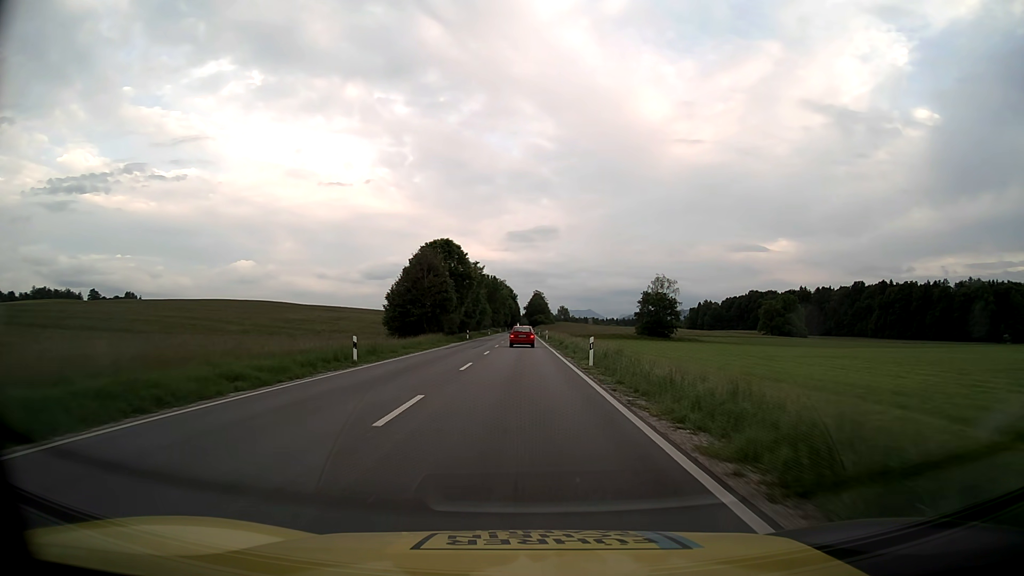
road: primary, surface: asphalt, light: Day
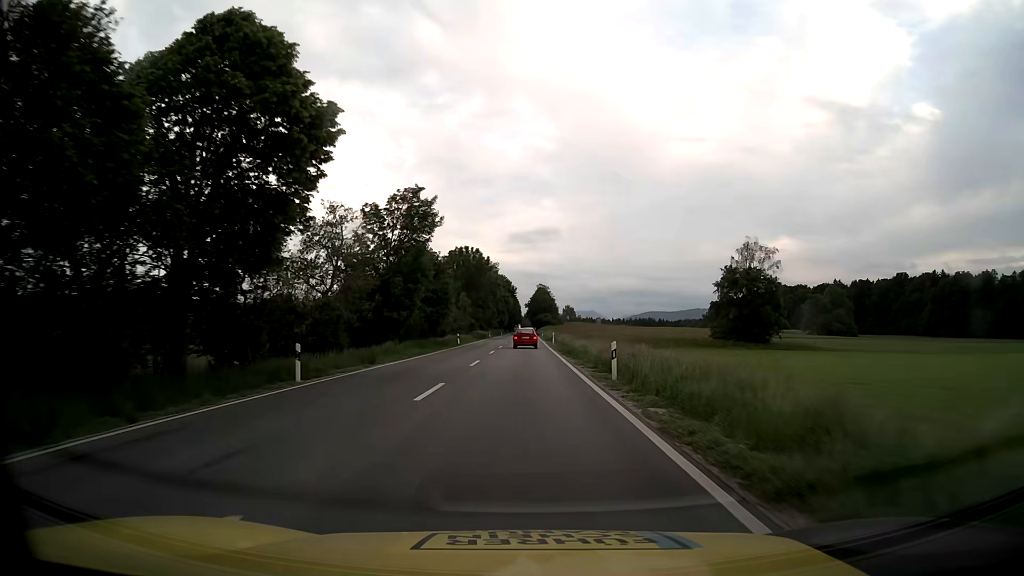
(0.0, +56.8) m; 0°
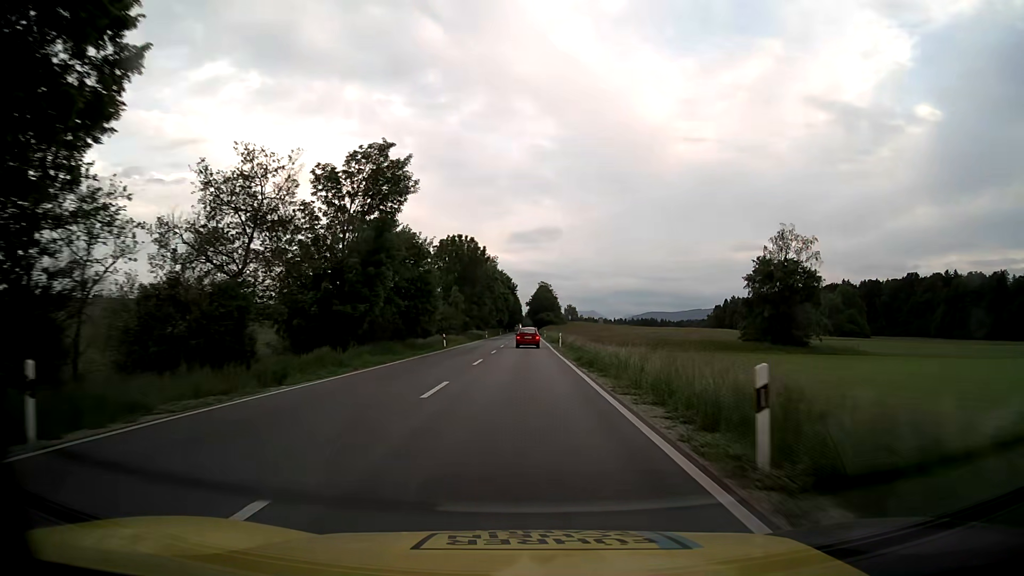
(0.0, +11.6) m; 0°
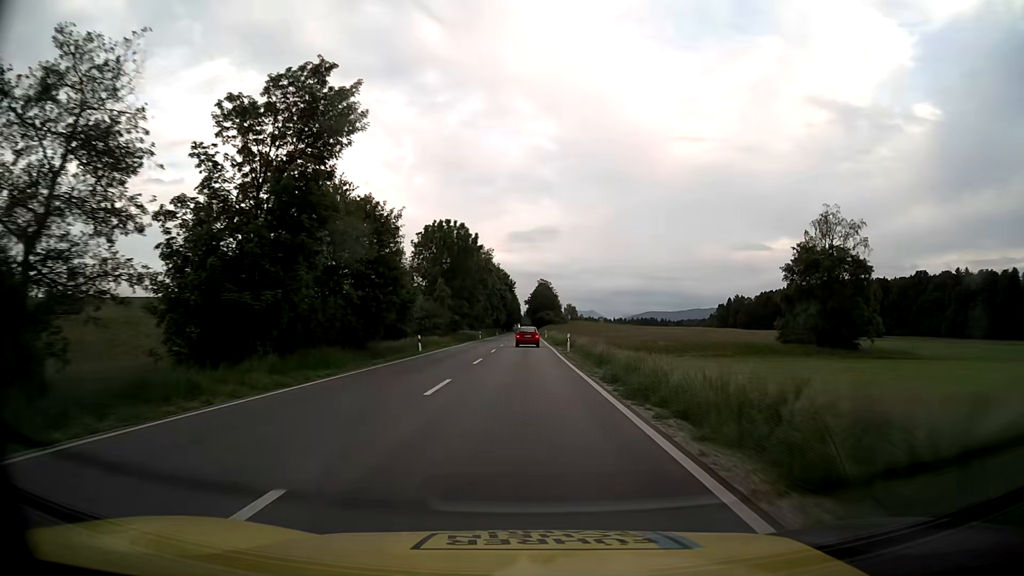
(0.0, +11.7) m; 0°
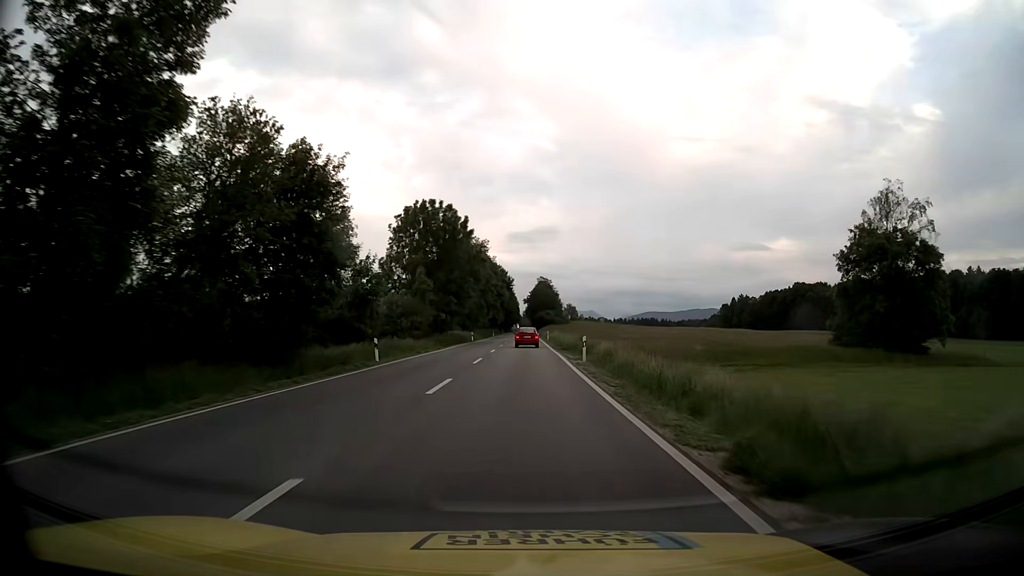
(0.0, +11.7) m; 0°
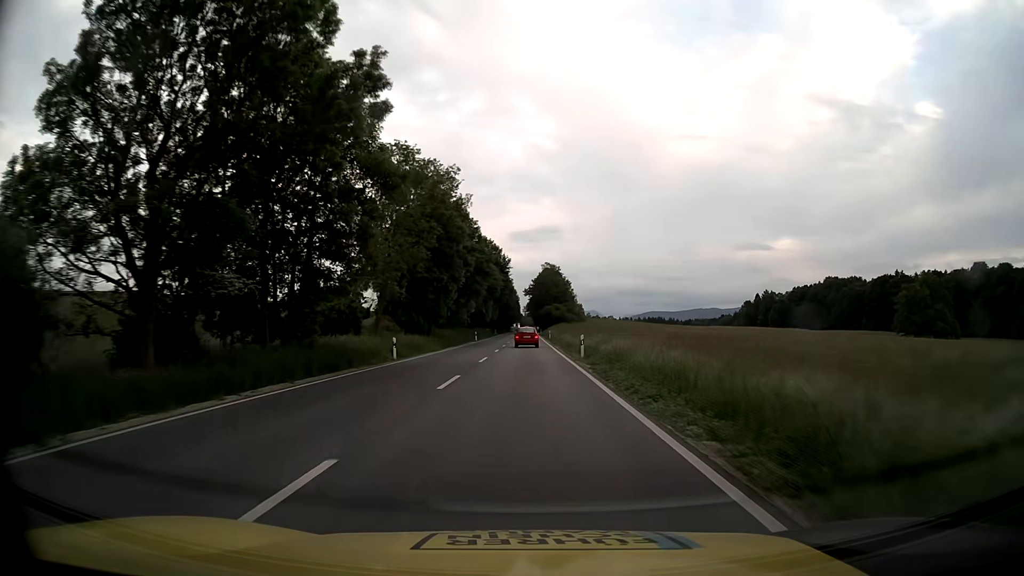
(-0.2, +47.4) m; 0°
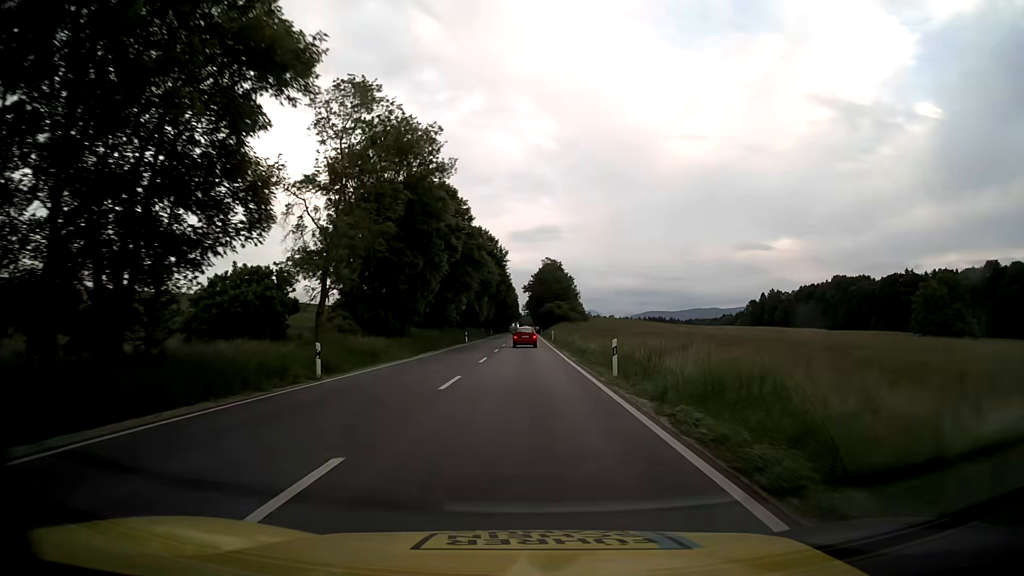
(0.0, +11.9) m; 0°
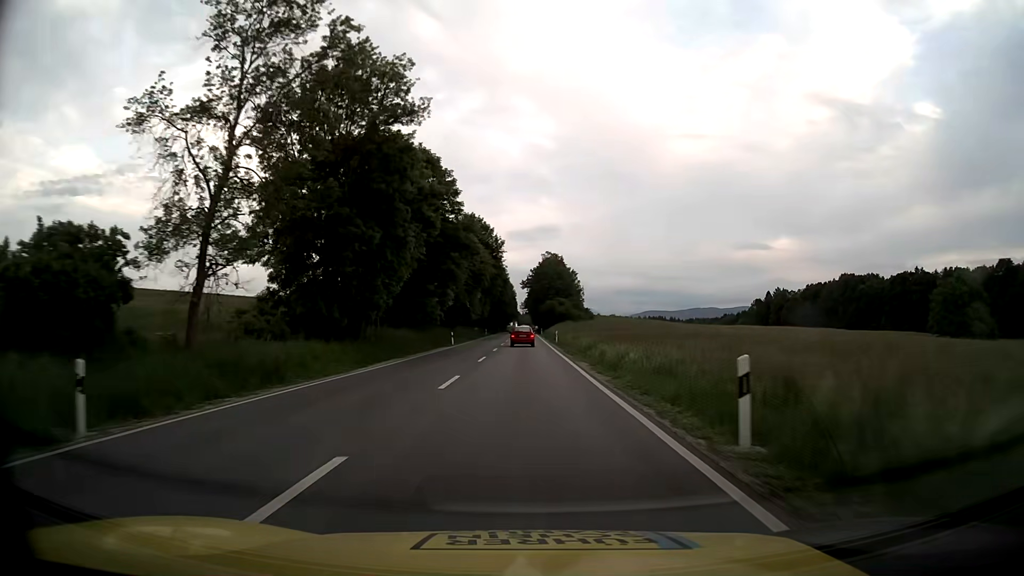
(0.0, +11.9) m; 0°
(0, +10) (0, +20) (0, +30) (0, +40) (0, +50) (0, +60) (0, +70) (0, +80) (0, +90) (0, +100) m
